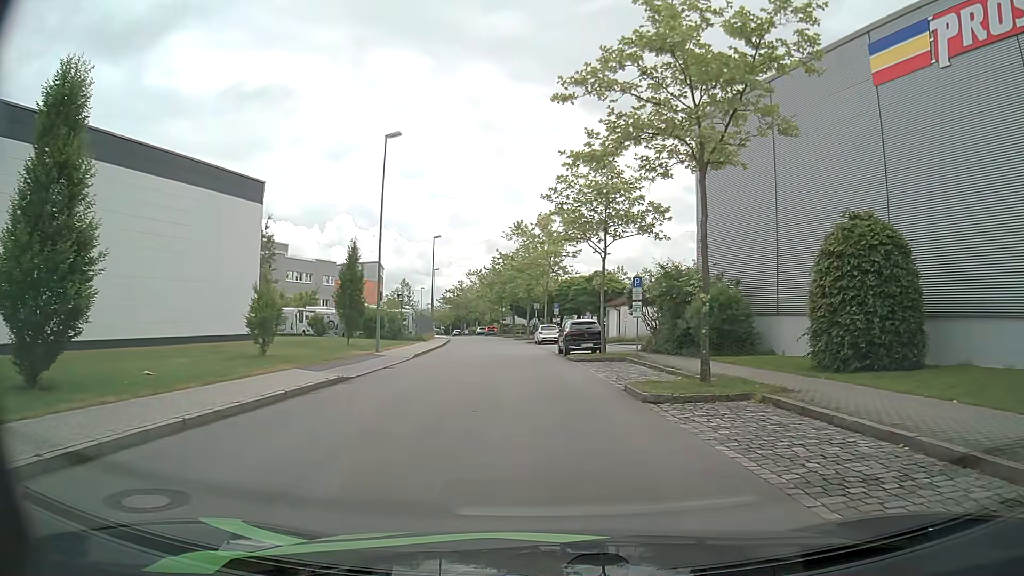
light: Day
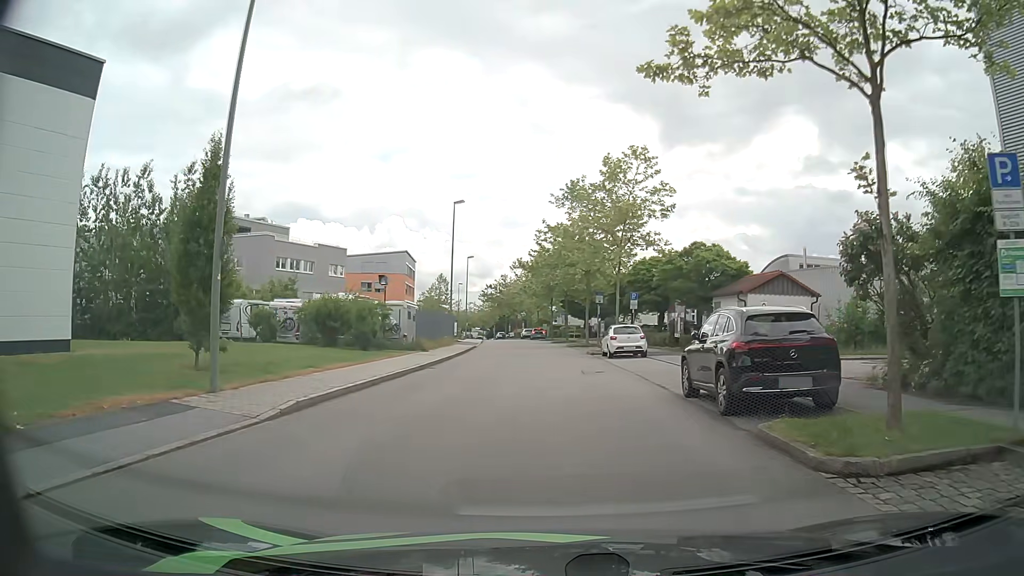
(-0.9, +19.9) m; -4°
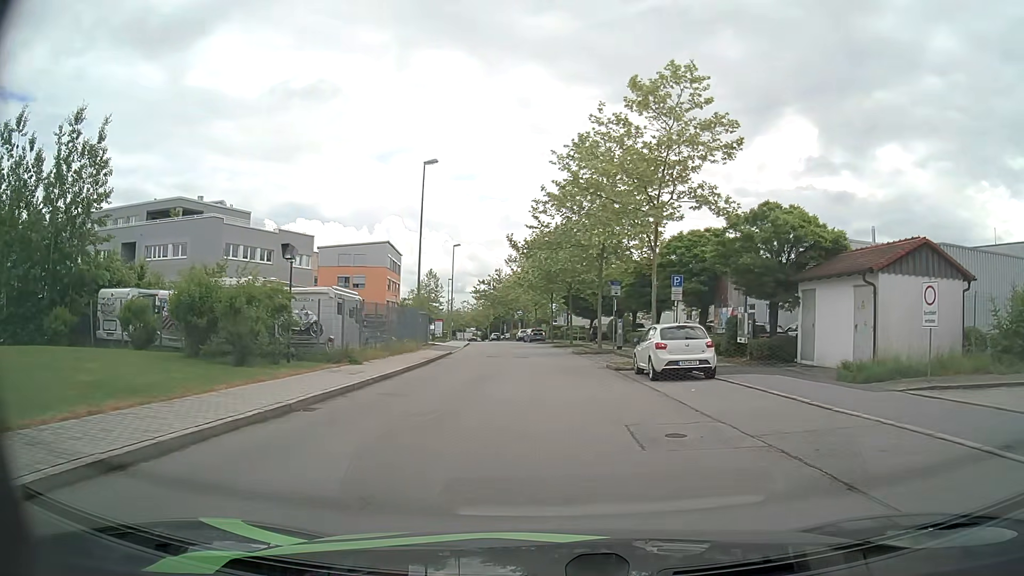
(-0.4, +12.1) m; 0°
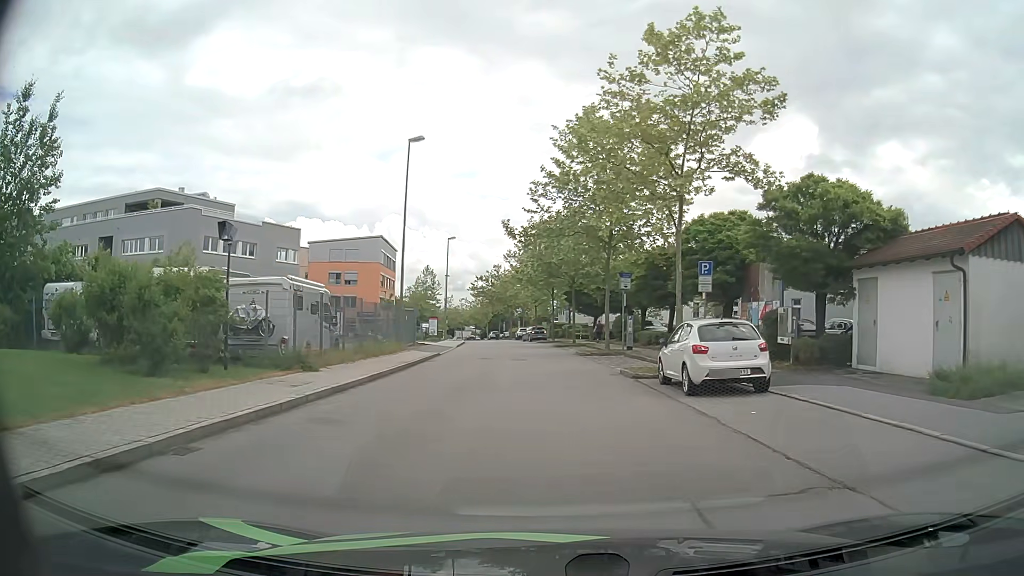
(0.0, +4.3) m; 0°
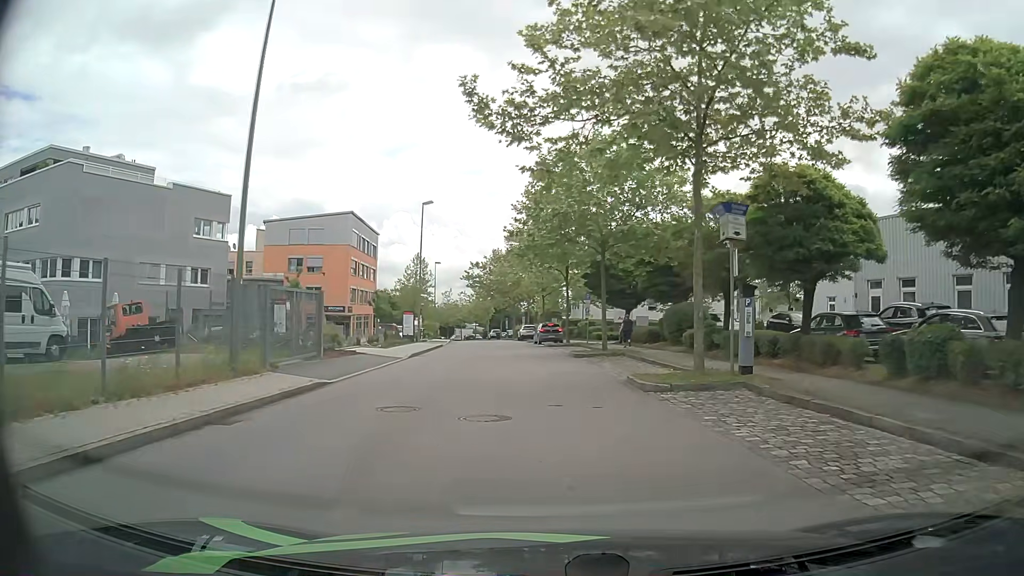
(0.0, +18.2) m; 0°
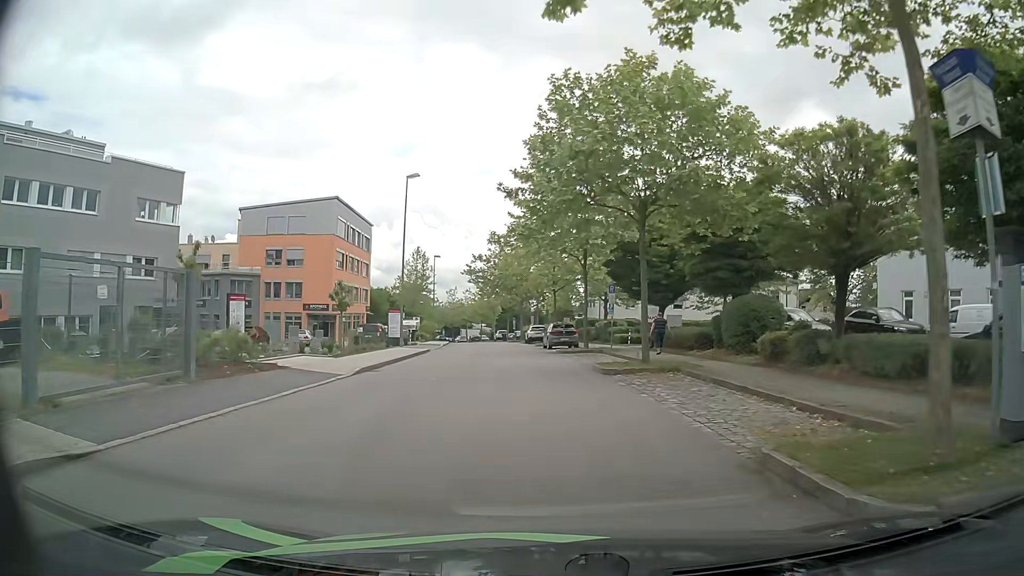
(-0.1, +9.1) m; -1°
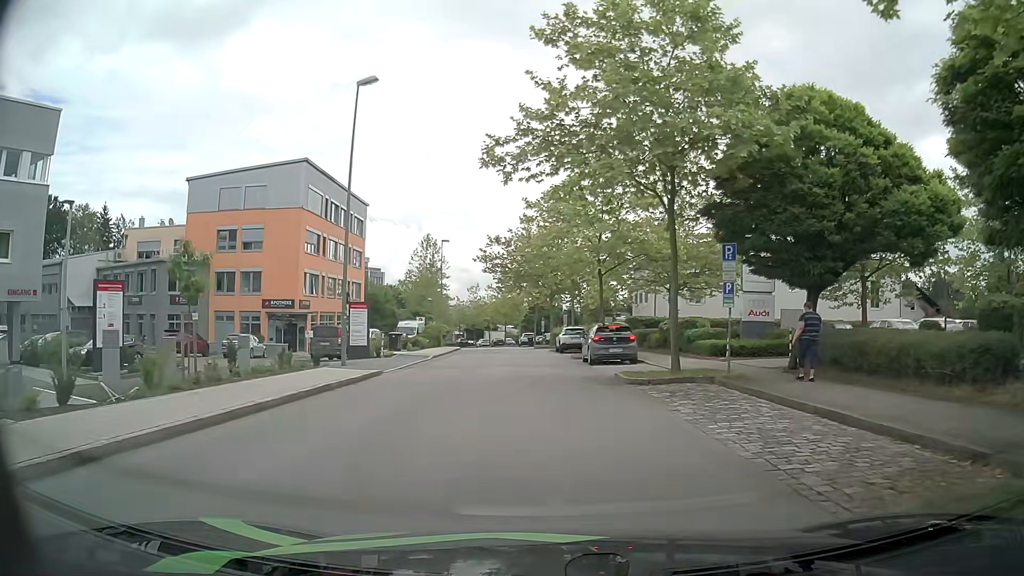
(-0.5, +16.4) m; -3°
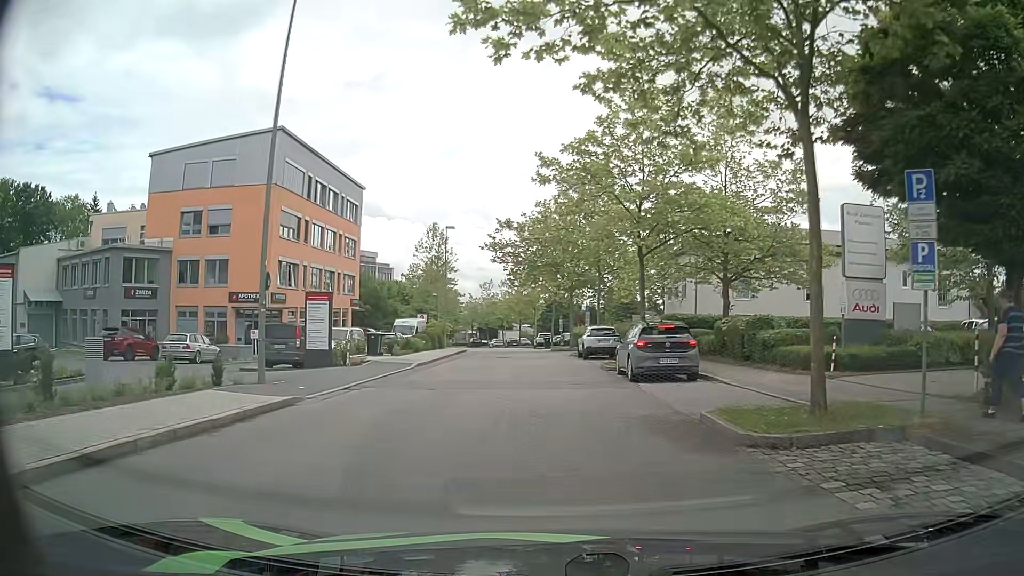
(-0.1, +8.3) m; 0°
(0, +10) (-1, +20) (-1, +30) (-1, +40) (-2, +50) (-3, +60) (-4, +70) (-6, +80) (-8, +90) (-10, +99) m
